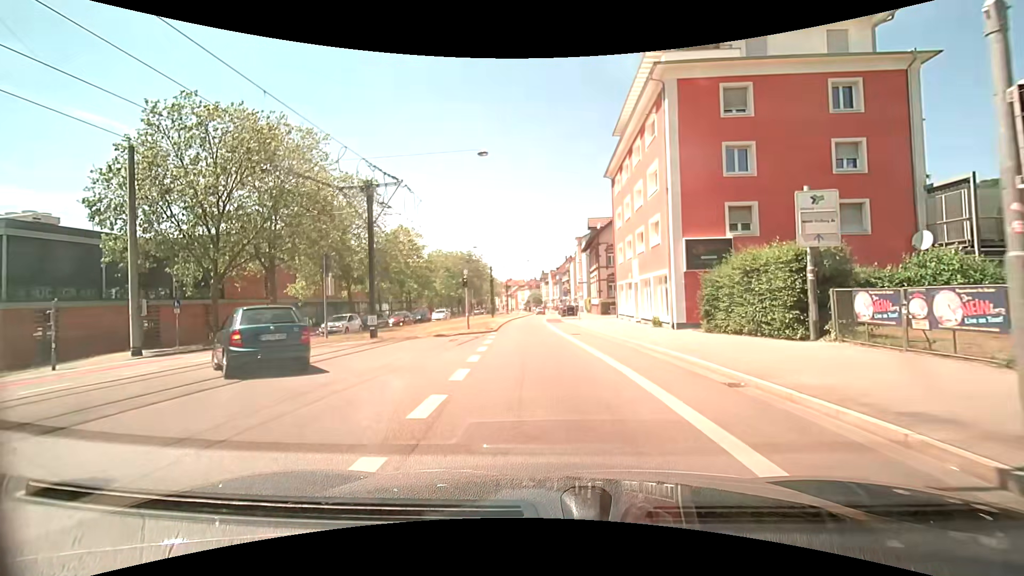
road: secondary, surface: asphalt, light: Day
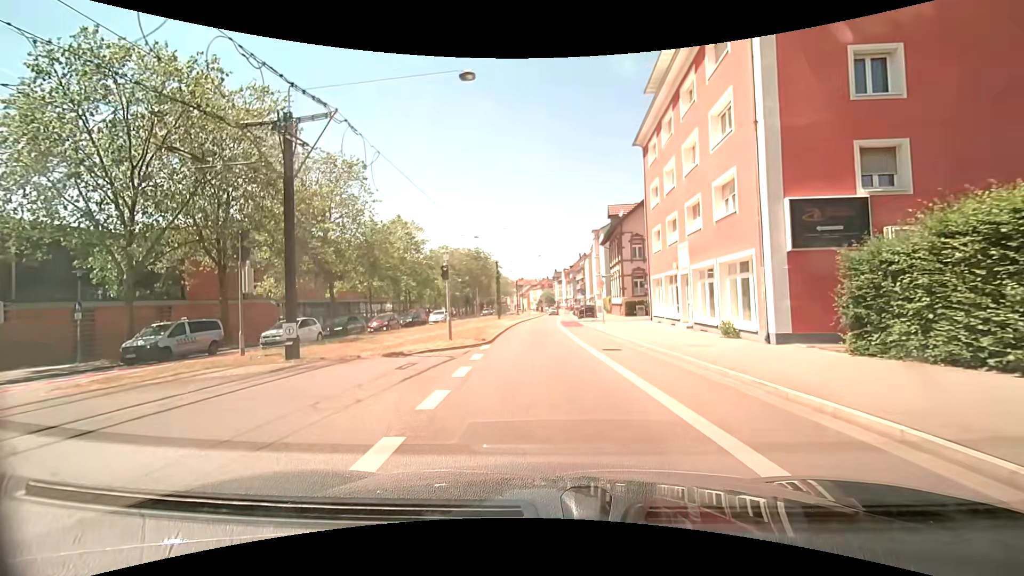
(-0.1, +8.4) m; -2°
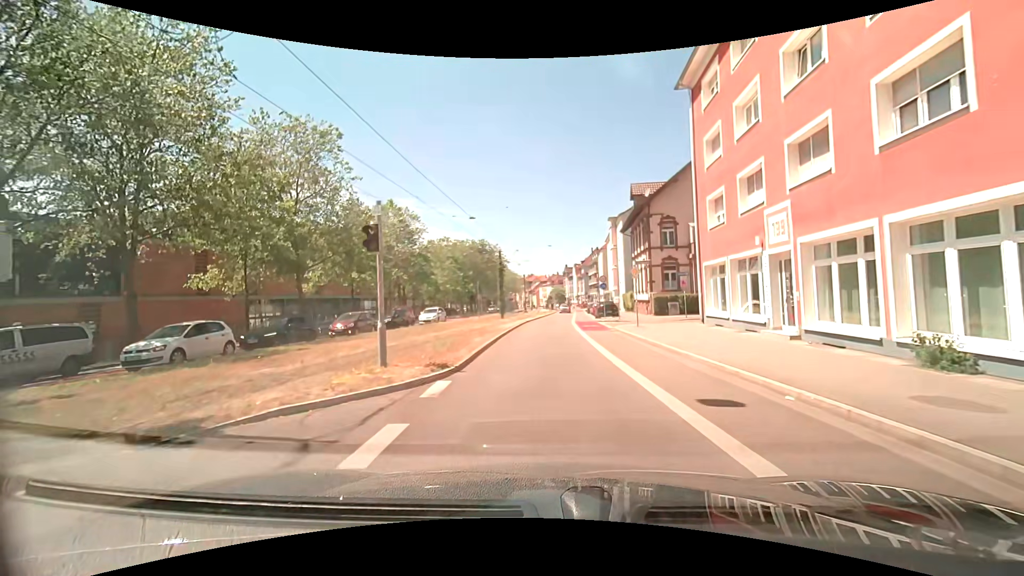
(0.0, +8.7) m; 0°
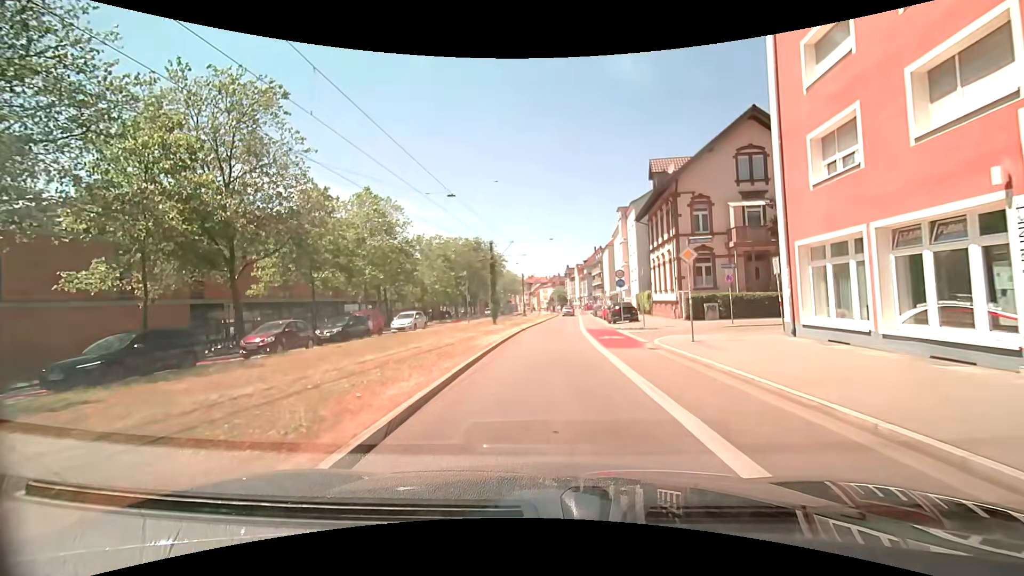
(0.0, +8.8) m; +1°
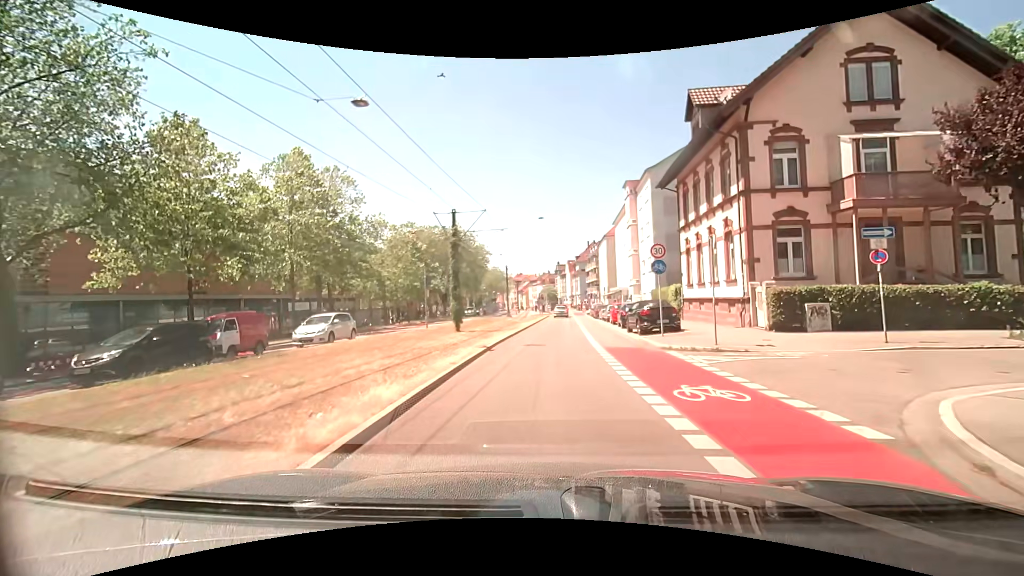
(-0.1, +13.3) m; -1°
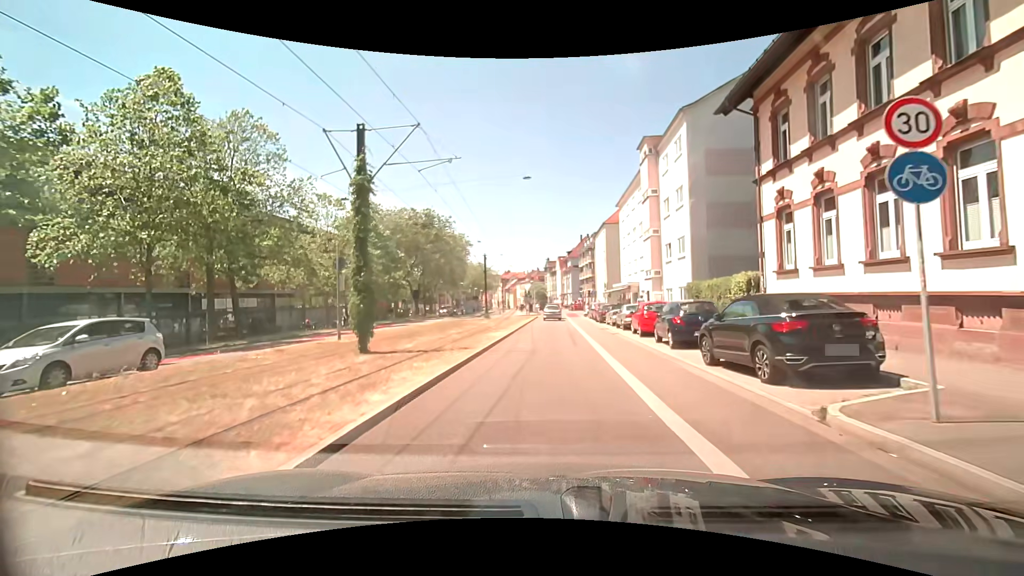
(+0.5, +13.5) m; +3°
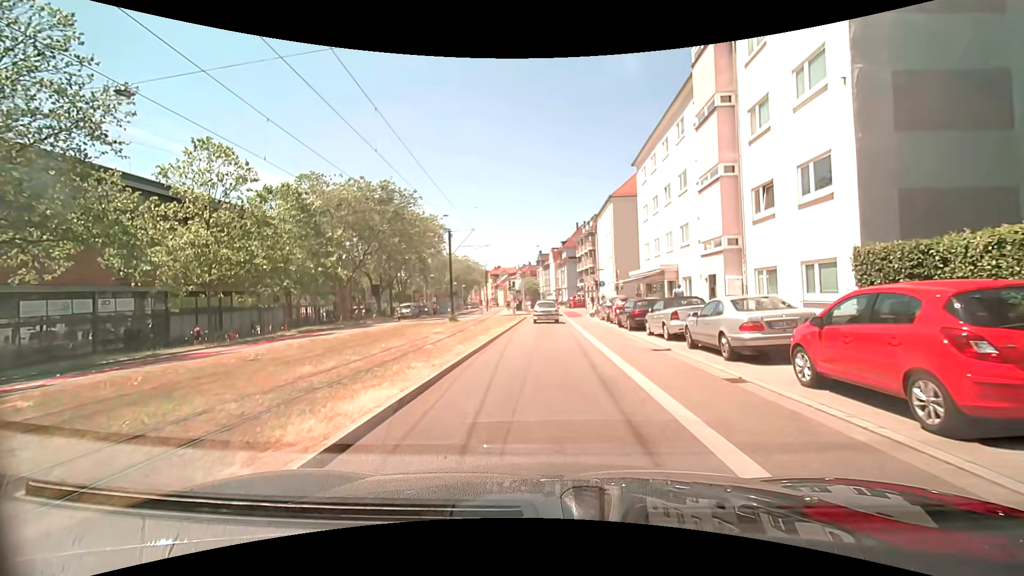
(0.0, +15.8) m; 0°
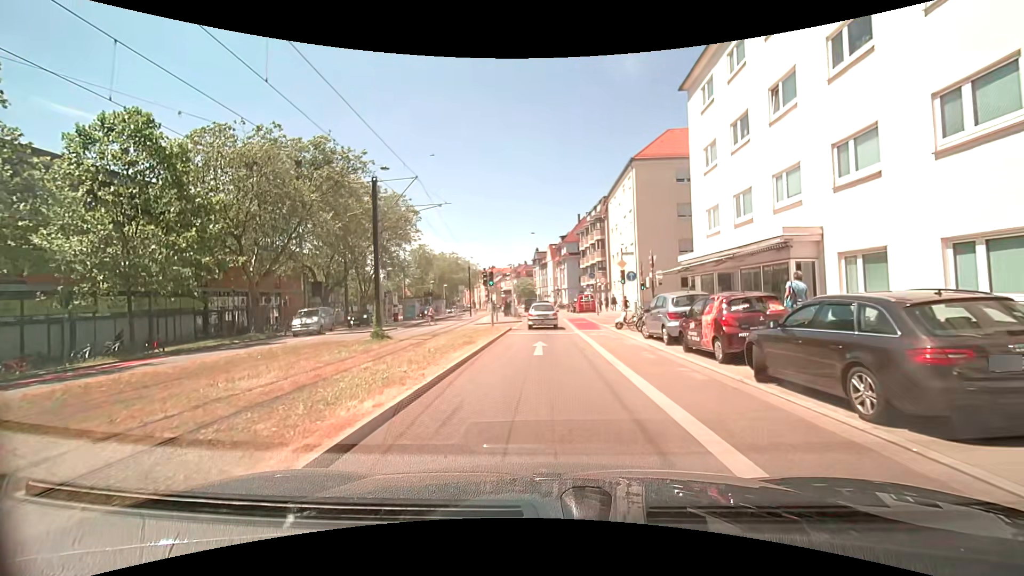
(+0.2, +16.2) m; 0°
(0, +10) (0, +20) (0, +30) (+1, +40) (0, +50) (0, +60) (0, +70) (-1, +80) (-1, +90) (-2, +100) m
